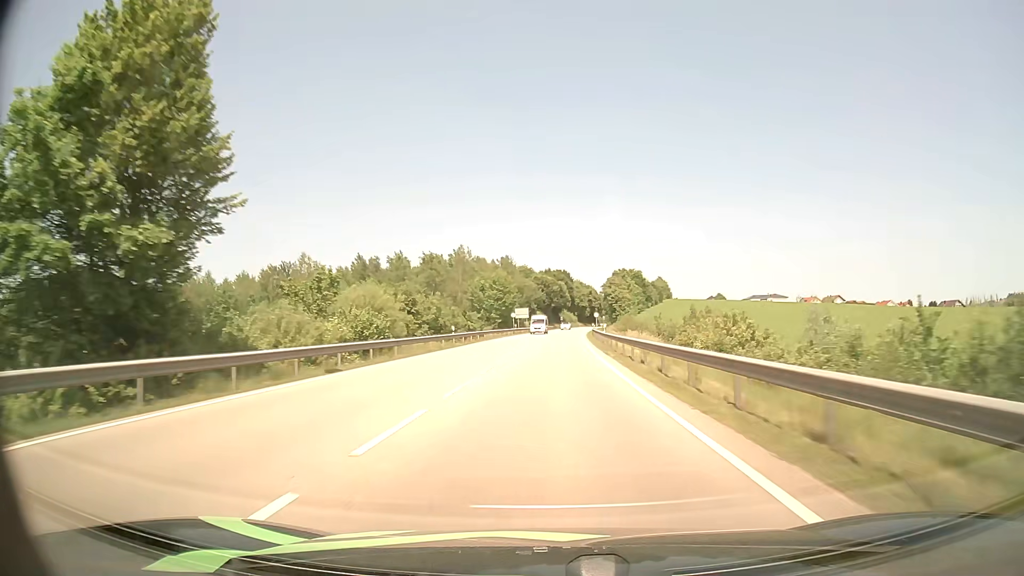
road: primary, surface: asphalt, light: Day
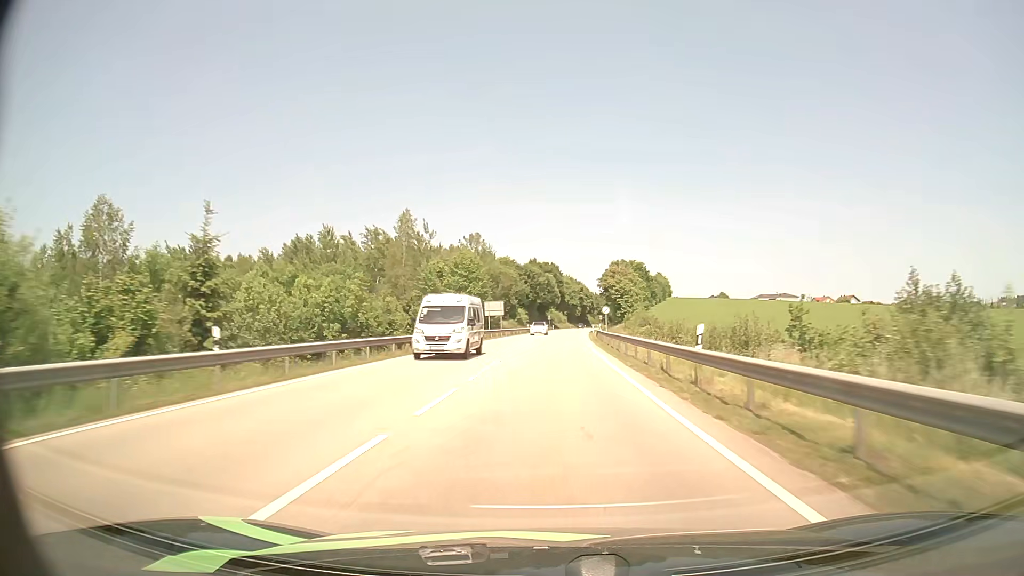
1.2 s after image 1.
(+0.4, +32.9) m; +1°
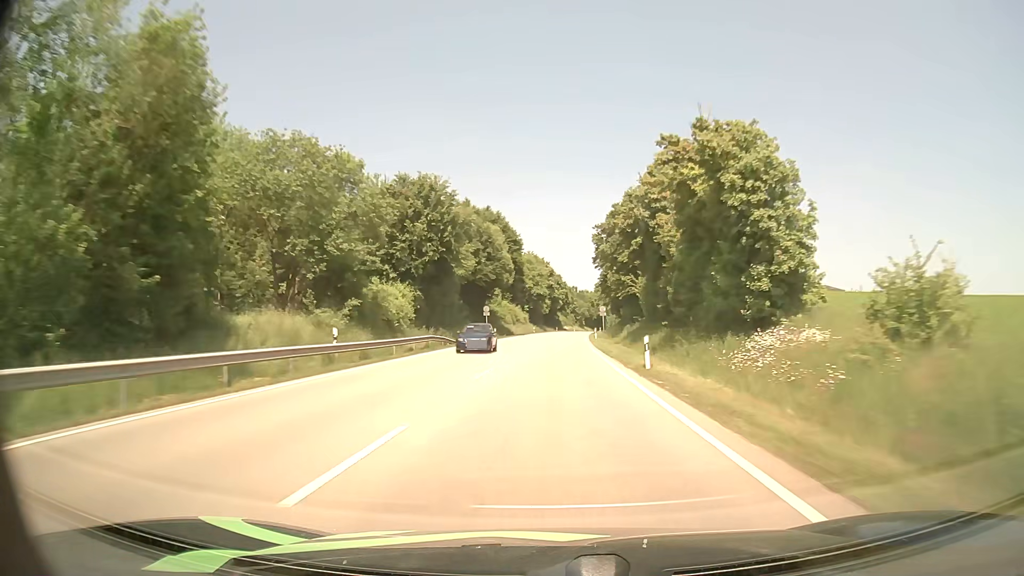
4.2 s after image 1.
(+2.6, +83.8) m; +3°
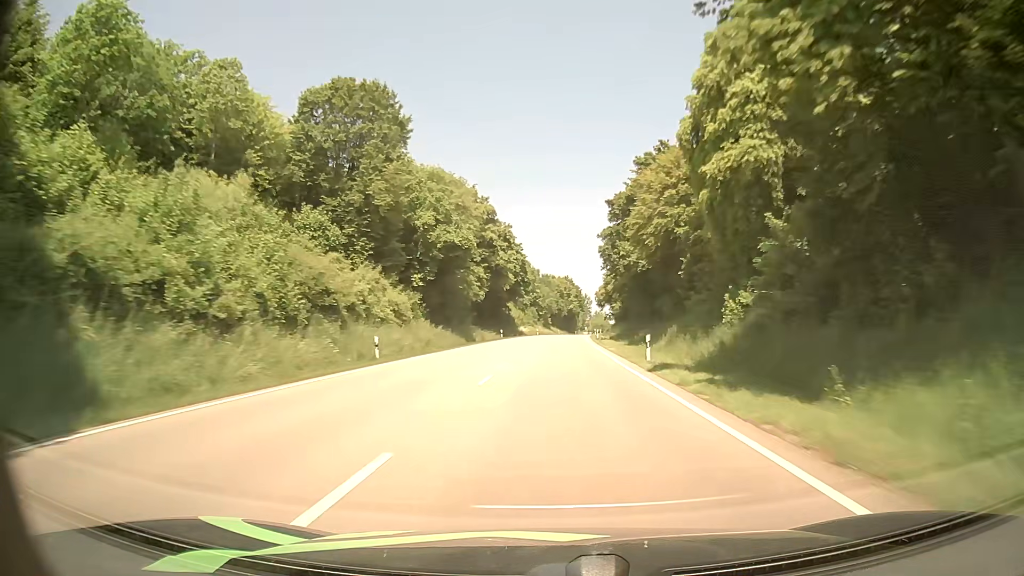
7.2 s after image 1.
(+2.3, +86.0) m; +3°
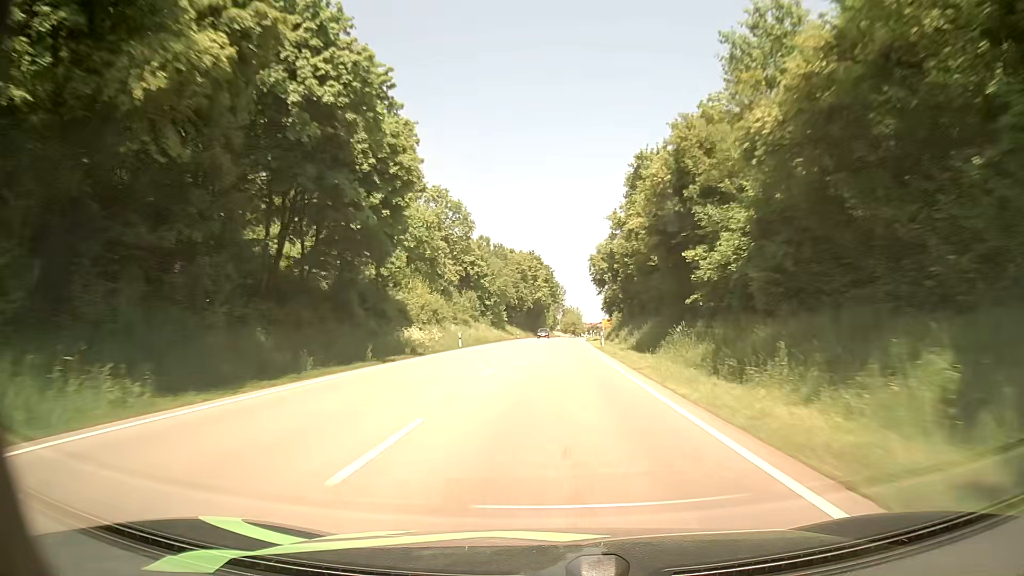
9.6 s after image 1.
(+2.2, +68.9) m; +4°
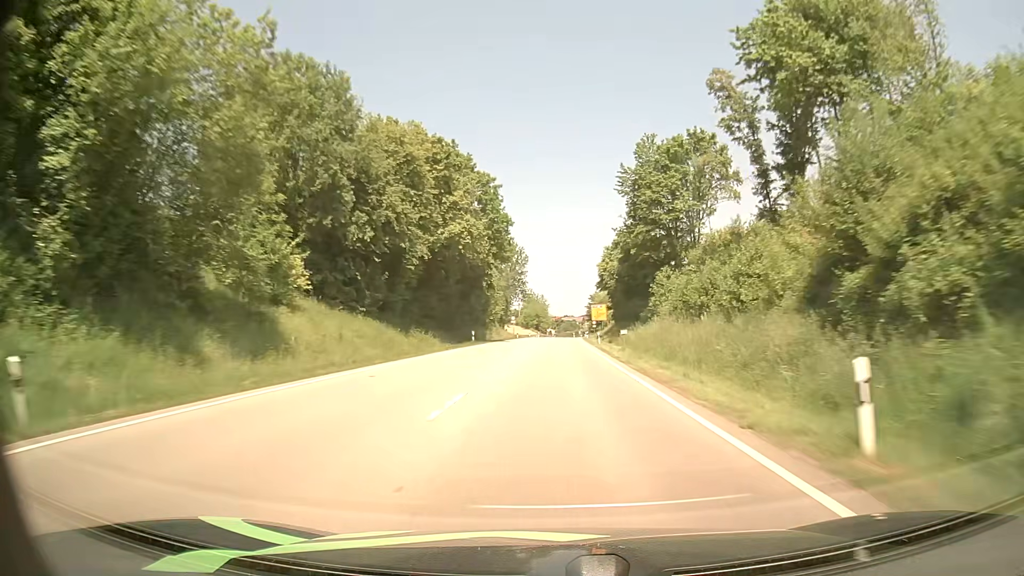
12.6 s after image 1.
(+1.5, +85.6) m; +3°
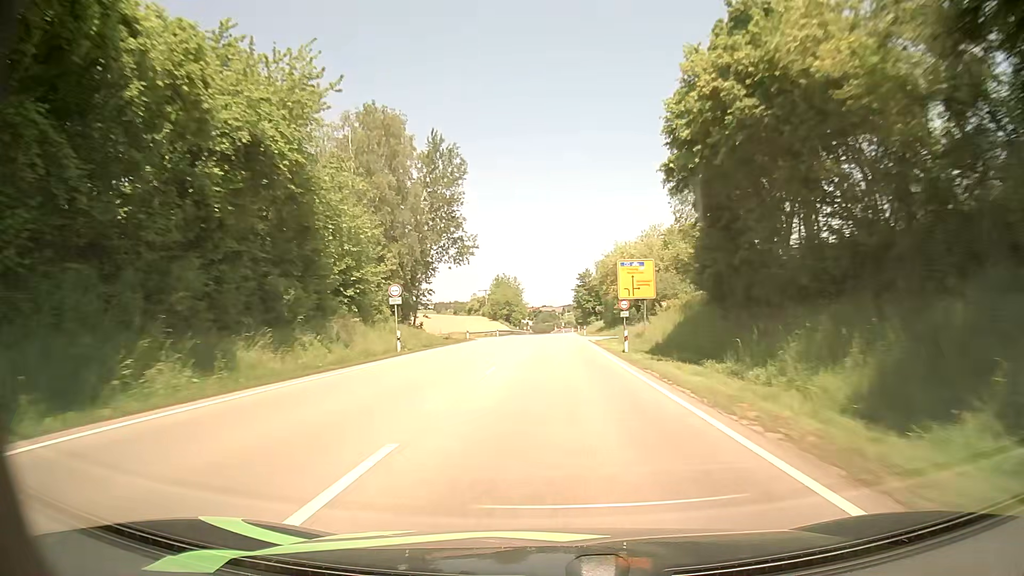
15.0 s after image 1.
(+1.3, +65.8) m; +2°
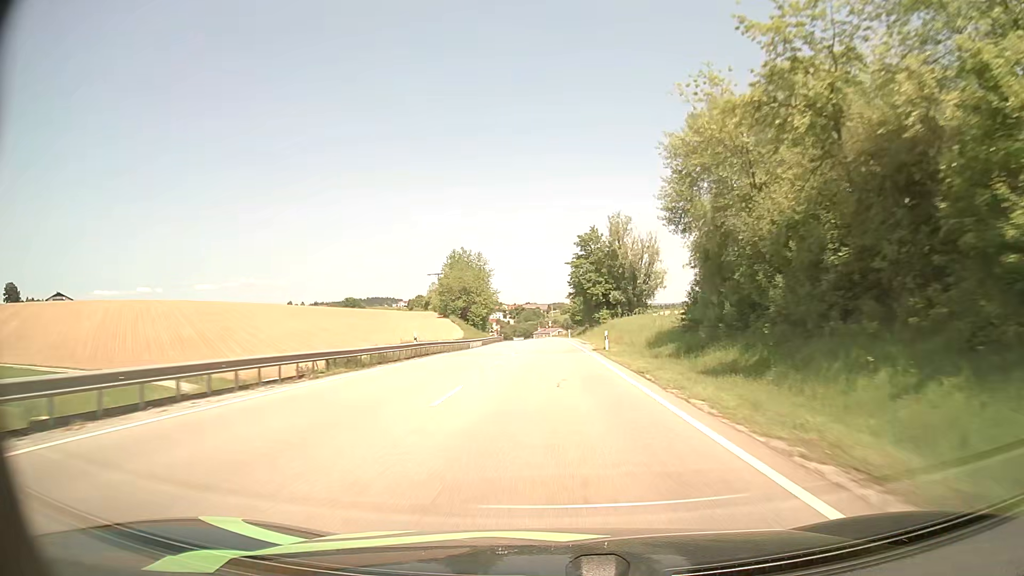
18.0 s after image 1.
(+1.2, +76.1) m; +1°
(0, +10) (0, +20) (0, +30) (0, +40) (0, +50) (0, +60) (0, +70) (0, +80) (0, +90) (0, +100) m
